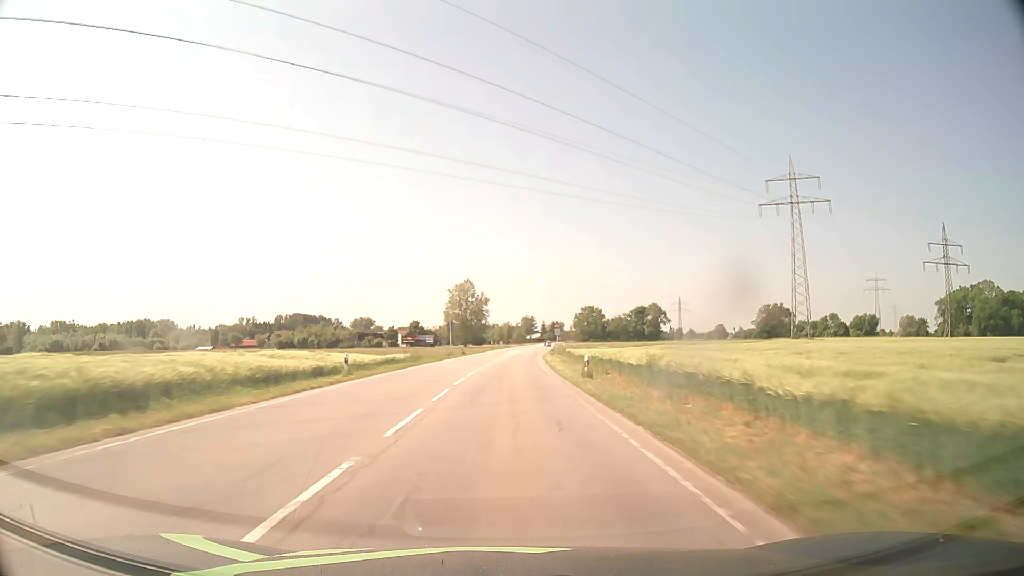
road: secondary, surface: asphalt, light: Day
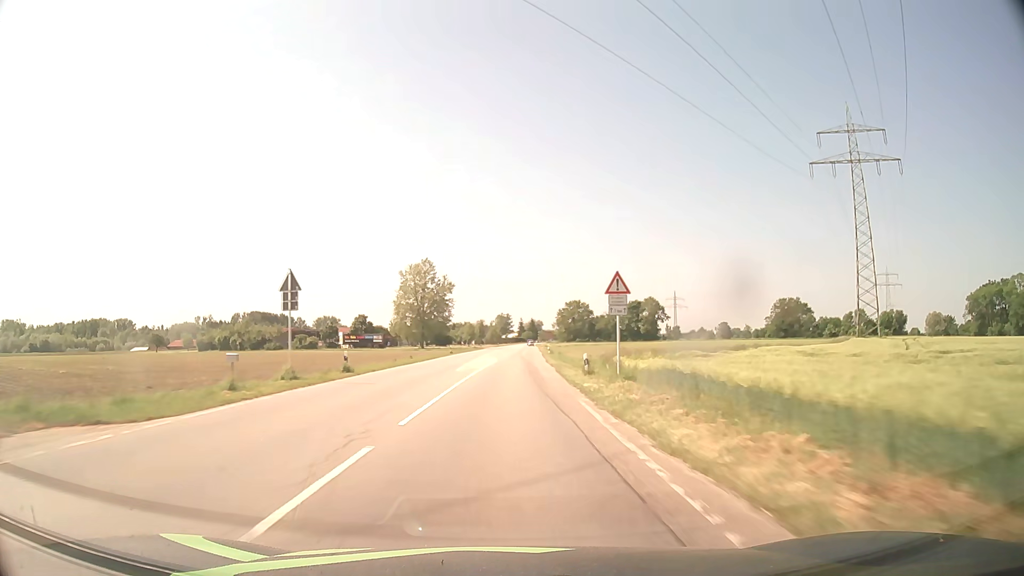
(+0.8, +47.1) m; +2°
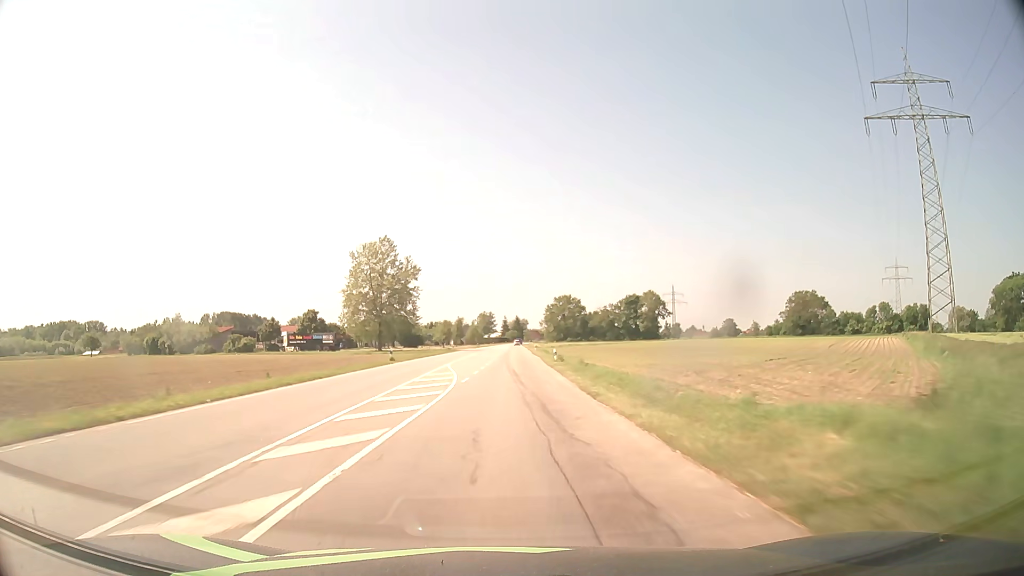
(+0.4, +31.5) m; +1°
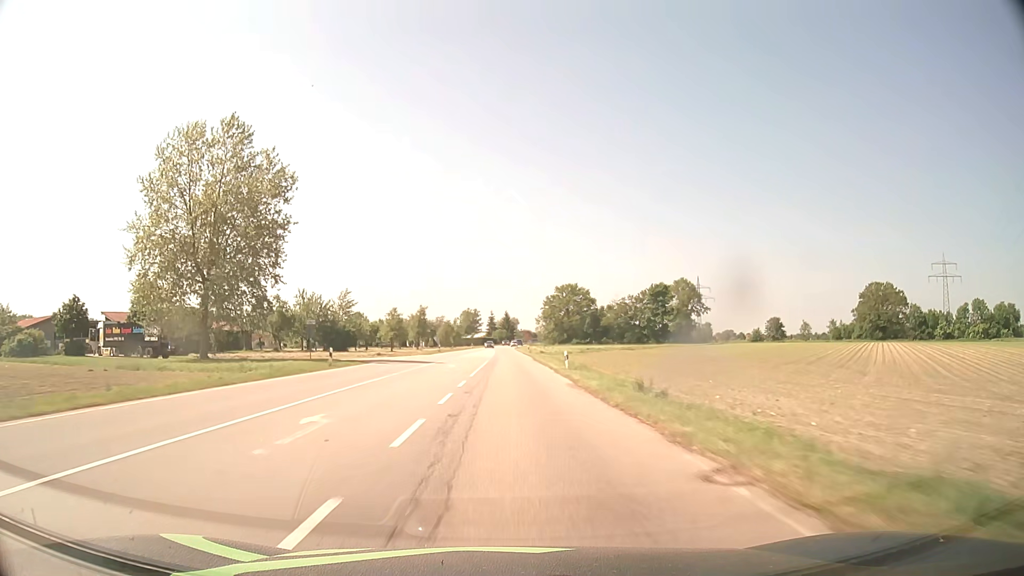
(+0.6, +63.1) m; +1°
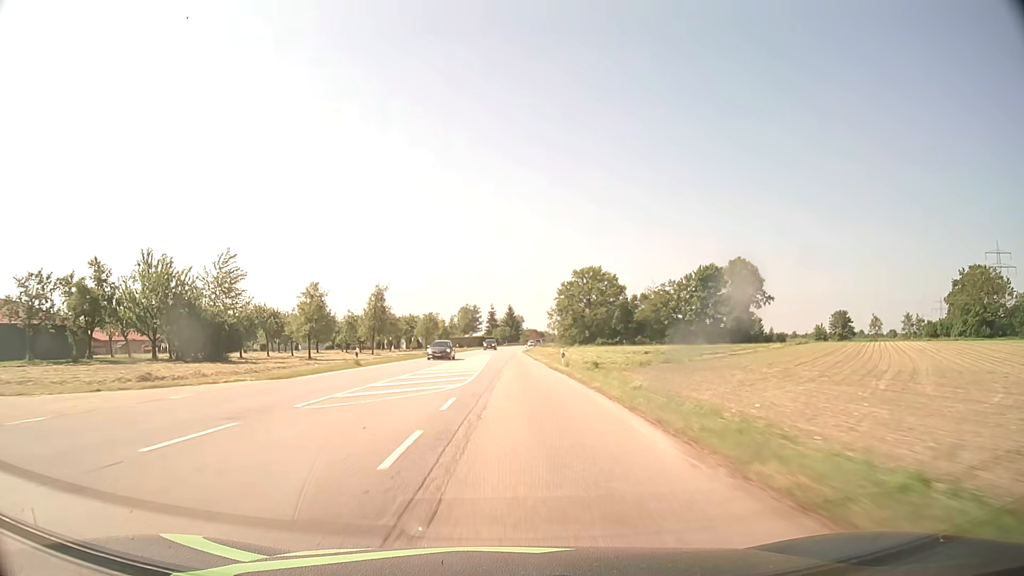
(+0.1, +47.4) m; 0°
(0, +10) (0, +20) (0, +30) (0, +40) (0, +50) (0, +60) (0, +70) (0, +80) (0, +90) (0, +100) m
